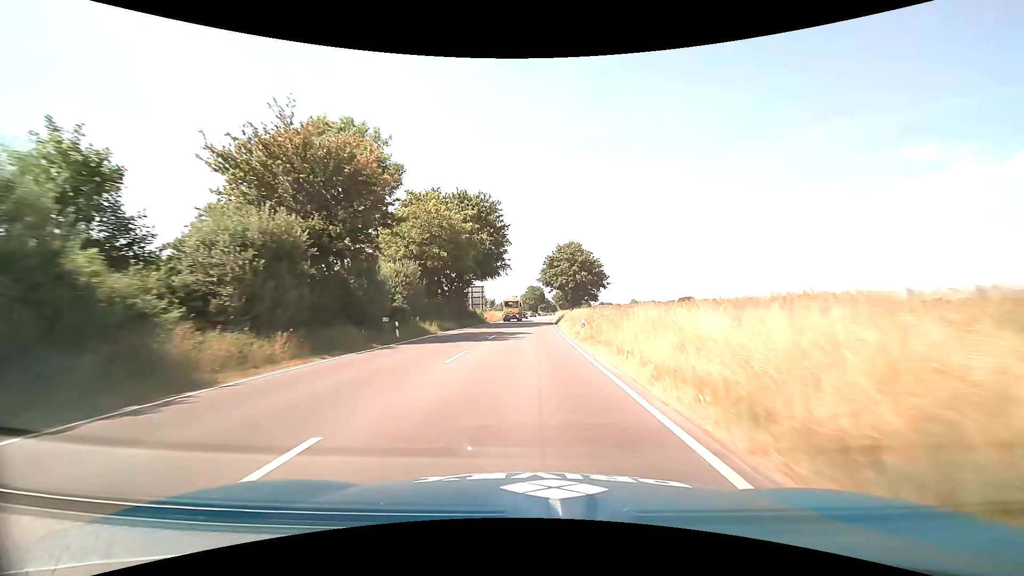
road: primary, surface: asphalt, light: Day
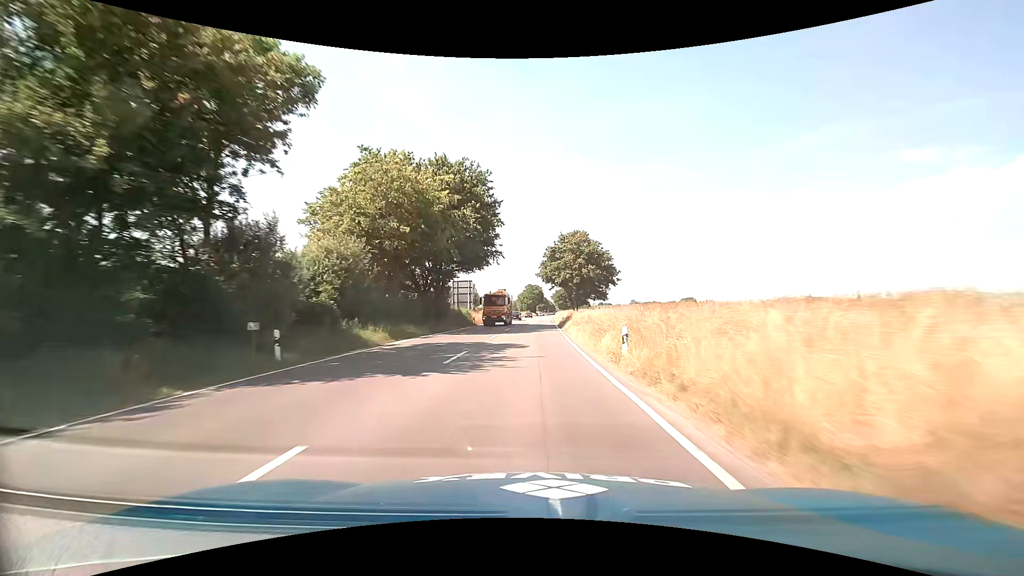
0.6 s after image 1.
(0.0, +12.2) m; 0°
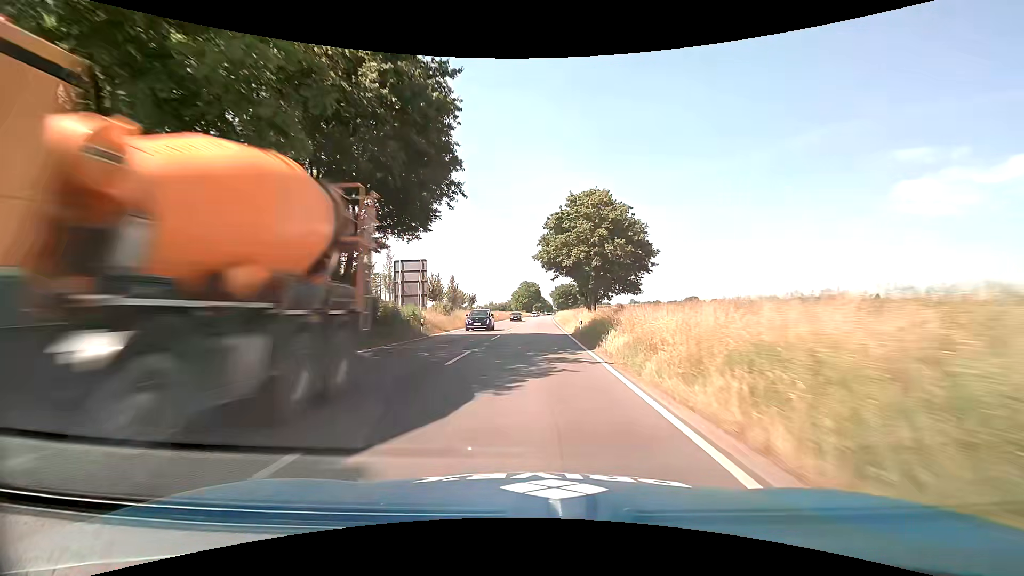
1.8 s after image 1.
(+0.2, +24.2) m; +1°
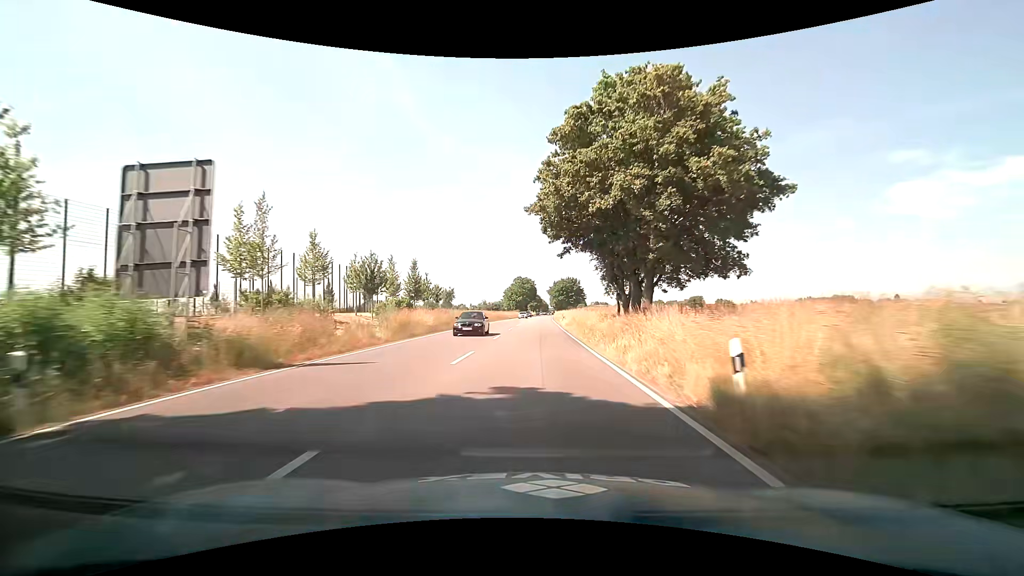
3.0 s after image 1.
(+0.1, +24.0) m; +1°
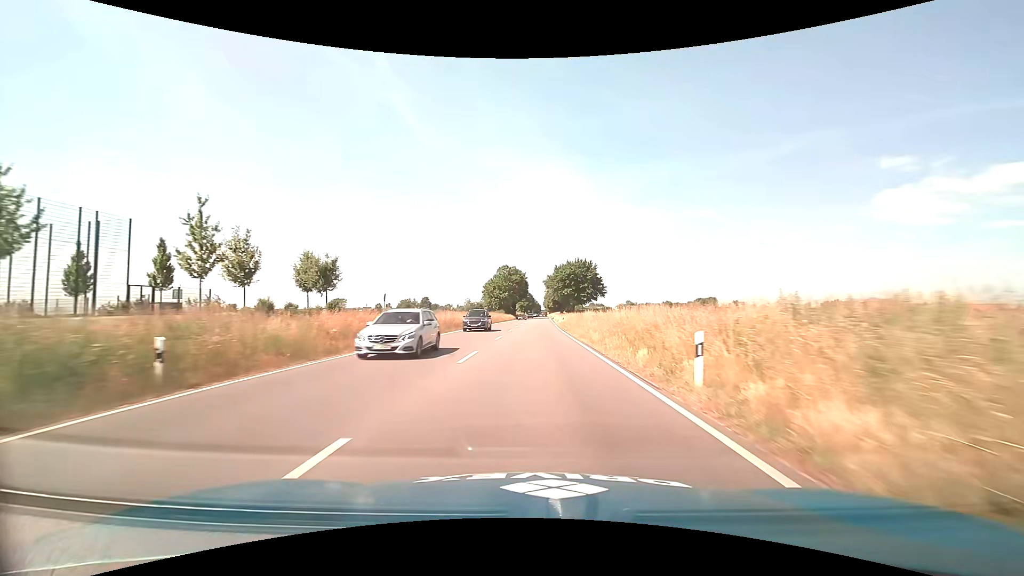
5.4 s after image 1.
(+0.3, +47.5) m; +1°
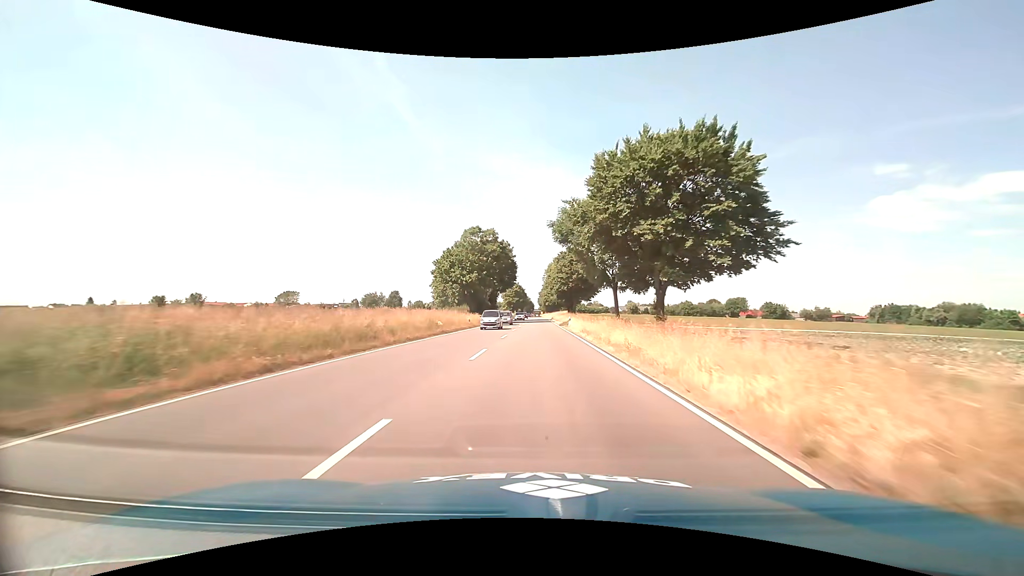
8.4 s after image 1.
(+0.5, +59.1) m; +1°
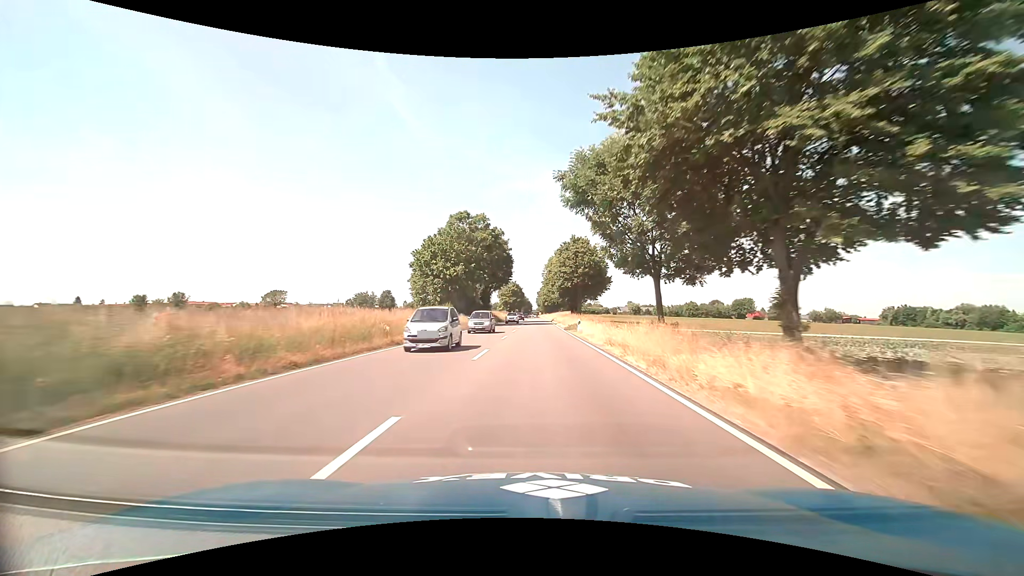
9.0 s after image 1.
(0.0, +11.8) m; 0°
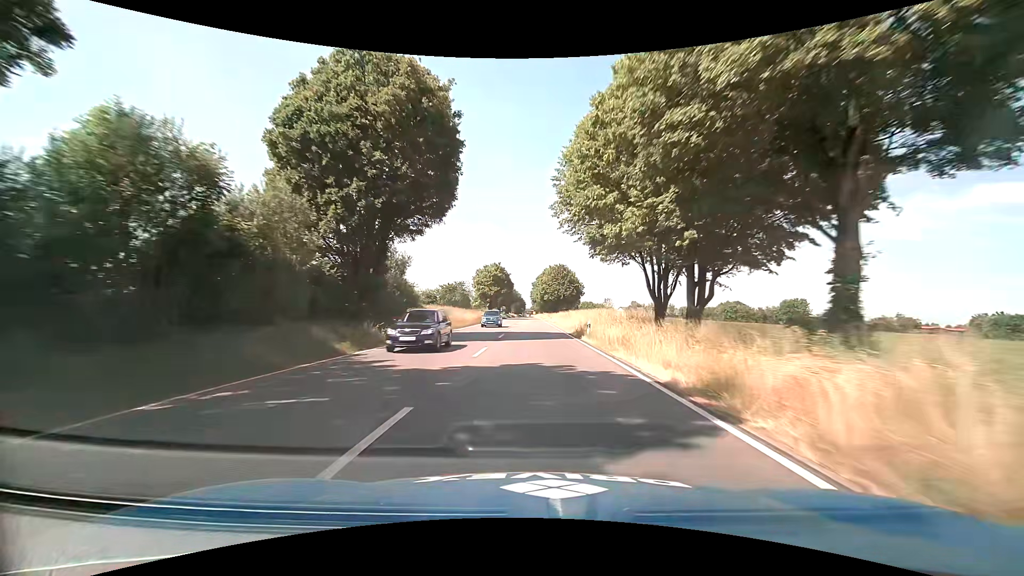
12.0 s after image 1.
(+0.4, +59.3) m; +1°
(0, +10) (0, +20) (0, +30) (0, +40) (0, +50) (0, +60) (0, +70) (0, +80) (0, +90) (0, +100) m
